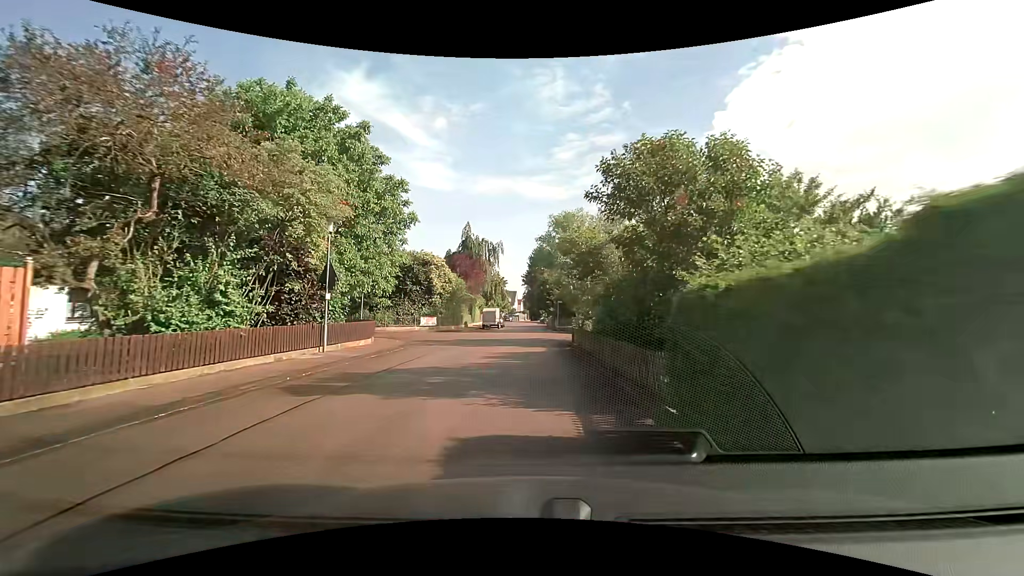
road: residential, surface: asphalt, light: Day
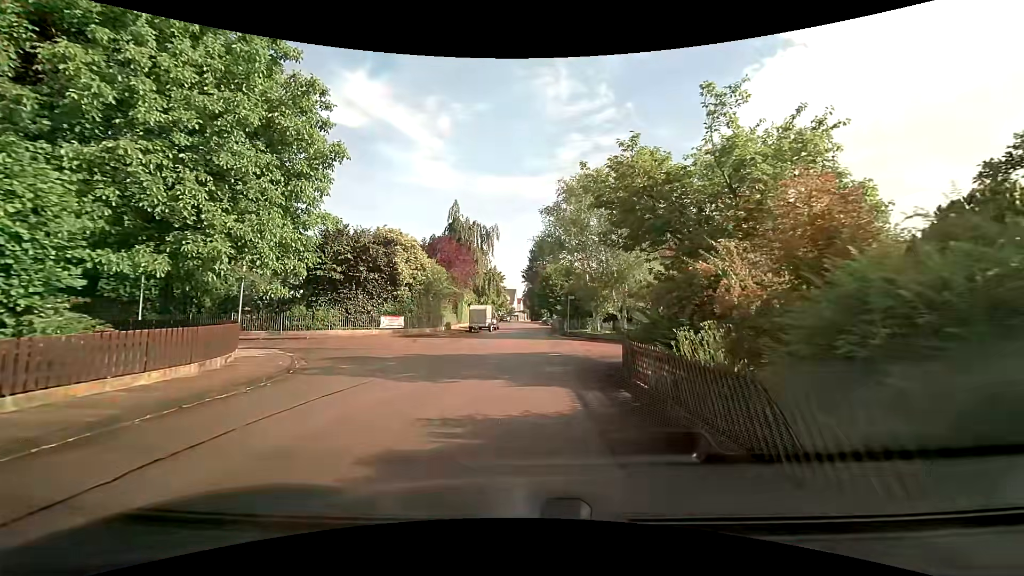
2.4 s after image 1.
(-0.1, +11.4) m; 0°
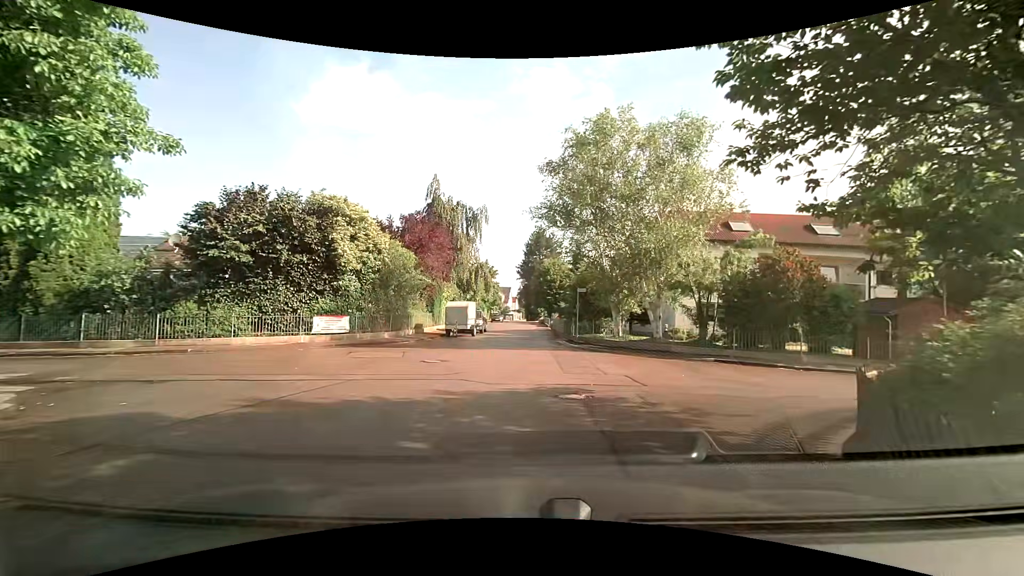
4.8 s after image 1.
(0.0, +9.0) m; 0°
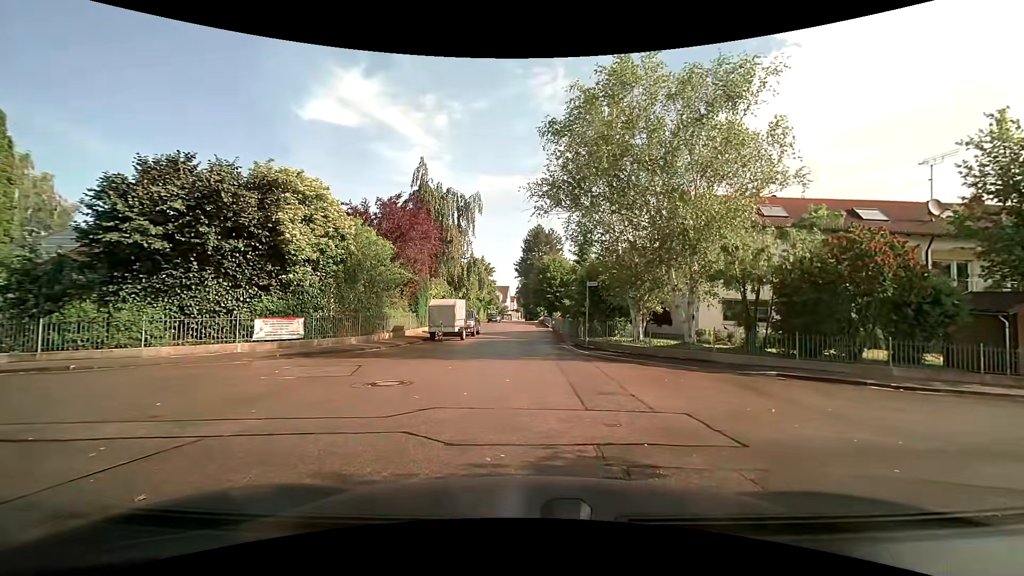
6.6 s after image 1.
(0.0, +4.4) m; +1°
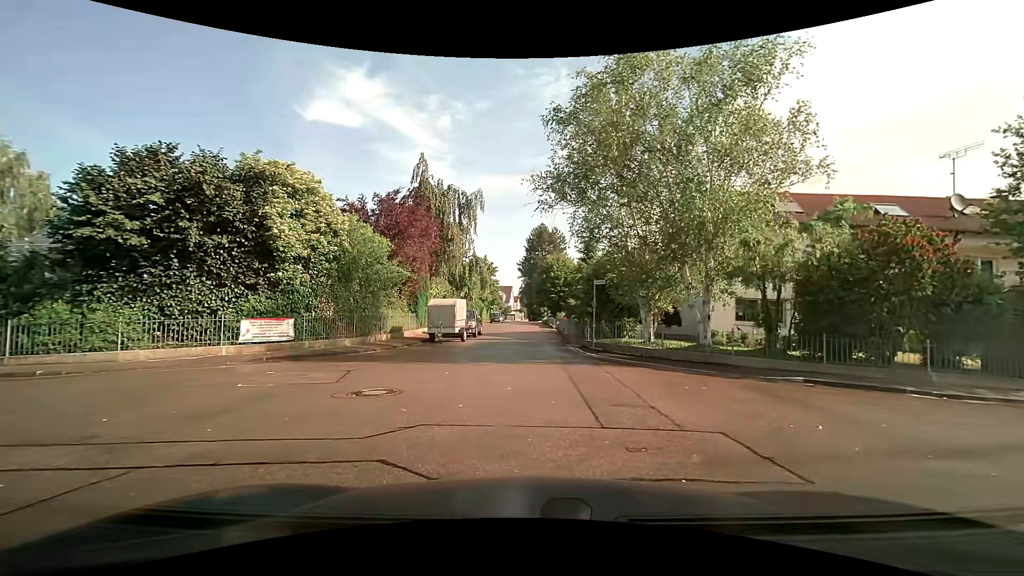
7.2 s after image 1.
(0.0, +1.1) m; -1°
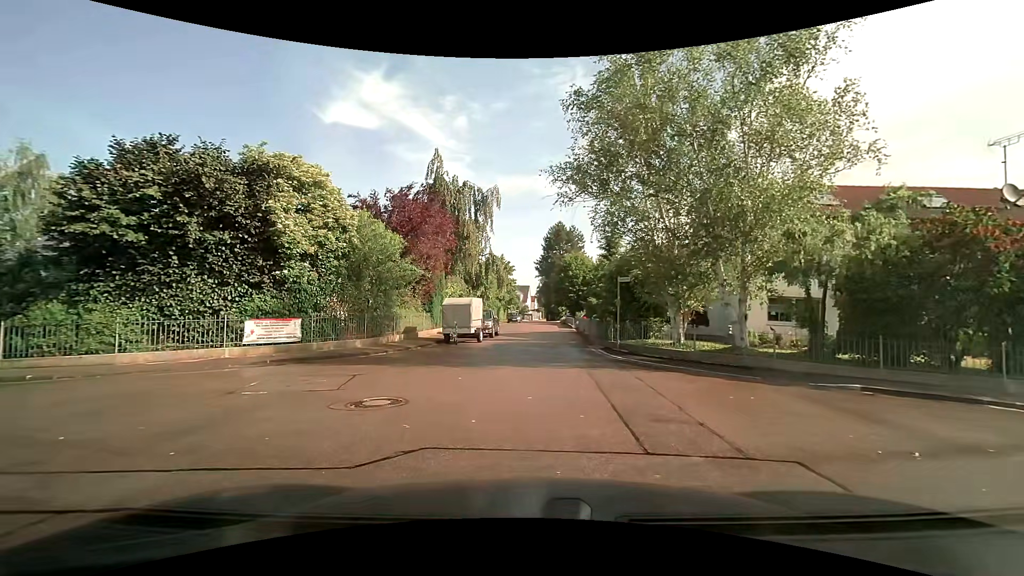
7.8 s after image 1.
(0.0, +1.1) m; -2°
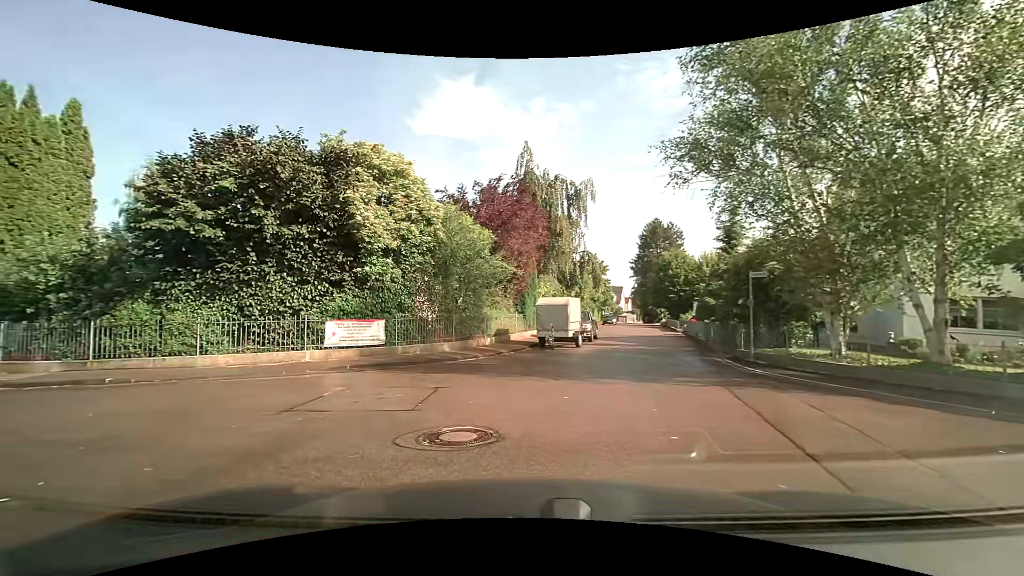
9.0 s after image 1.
(-0.2, +2.3) m; -11°
